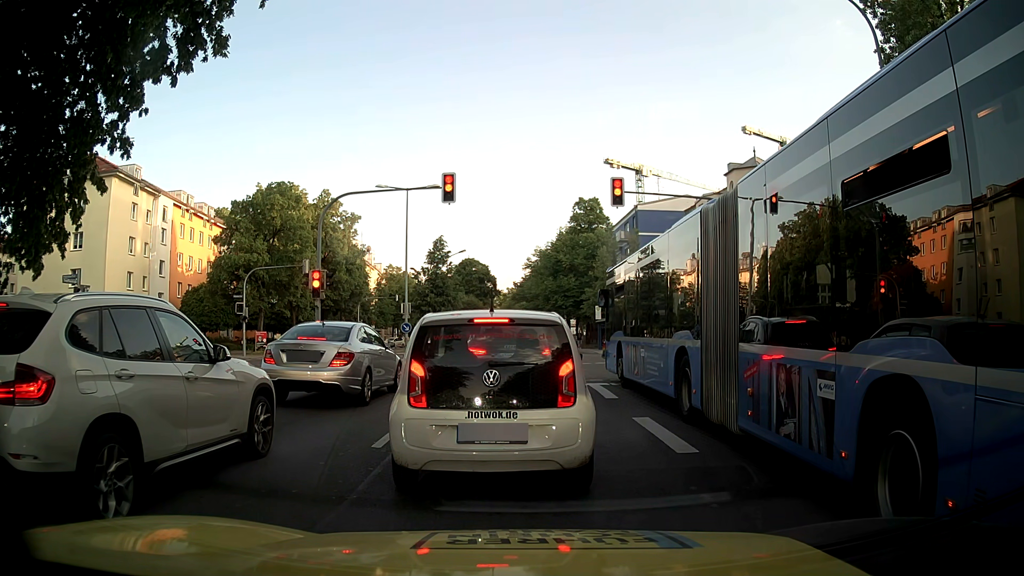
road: secondary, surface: asphalt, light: Day
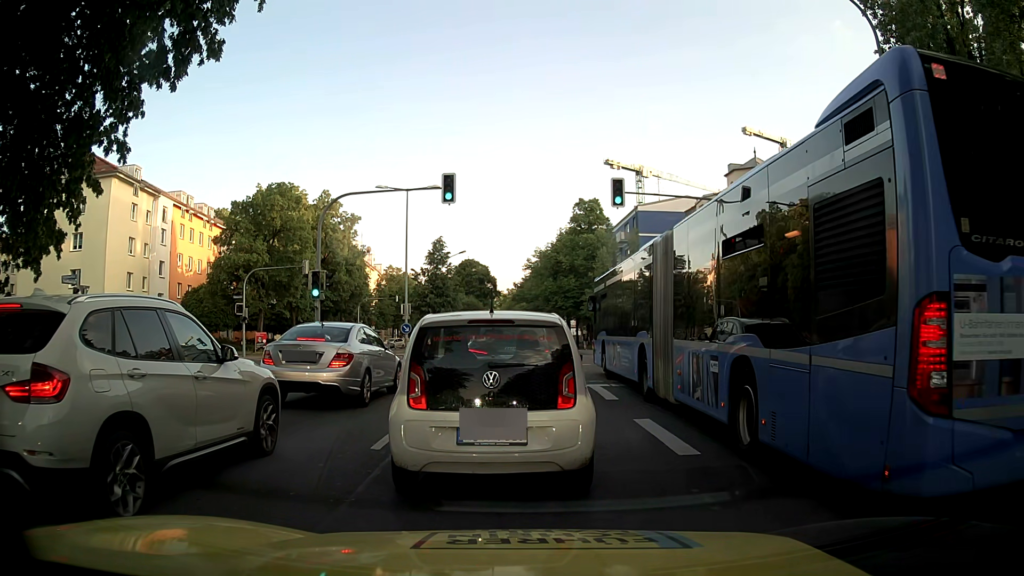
(0.0, 0.0) m; 0°
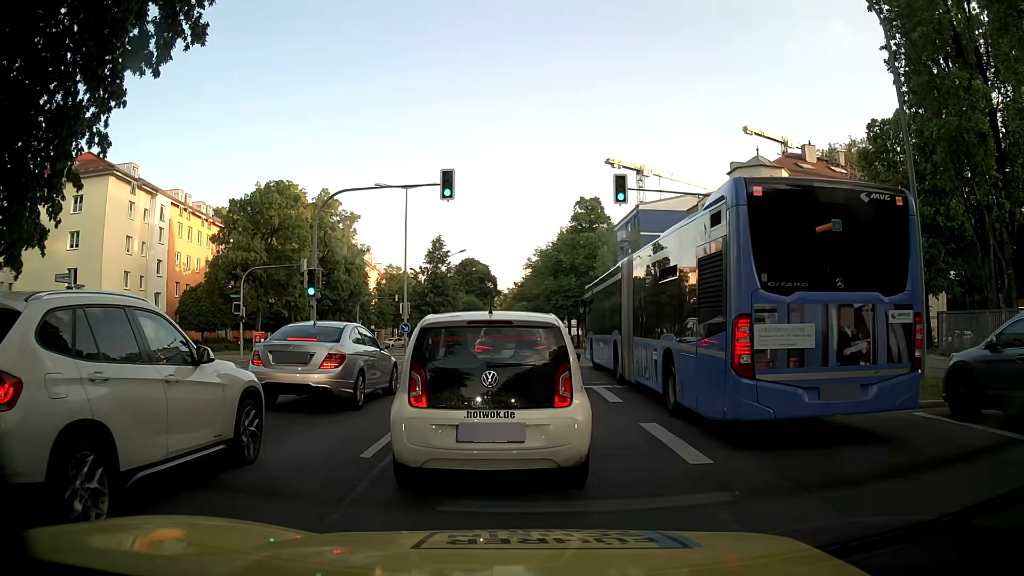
(0.0, +0.5) m; 0°
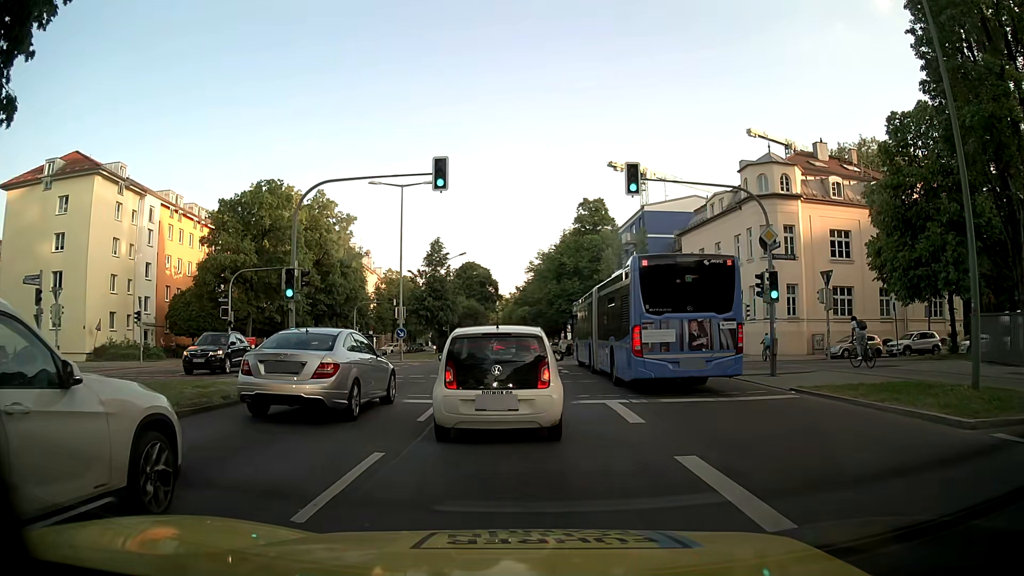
(0.0, +2.3) m; -1°
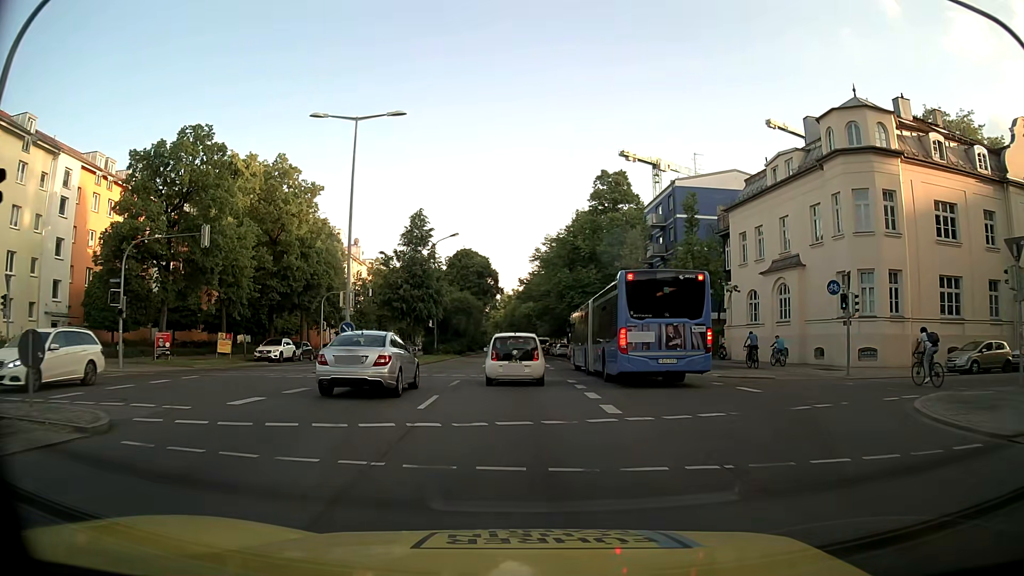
(-0.2, +13.3) m; -1°
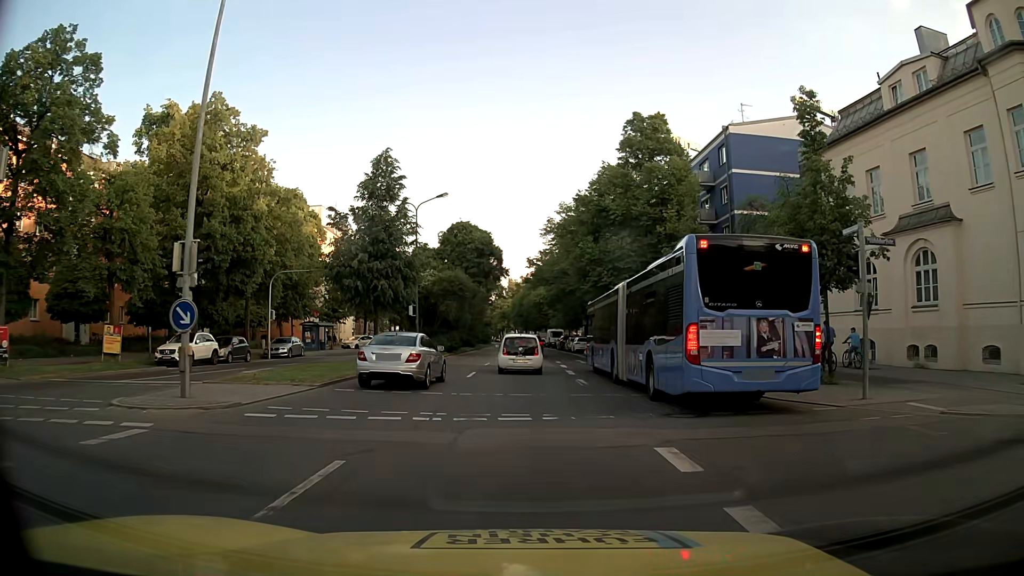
(0.0, +14.5) m; -1°
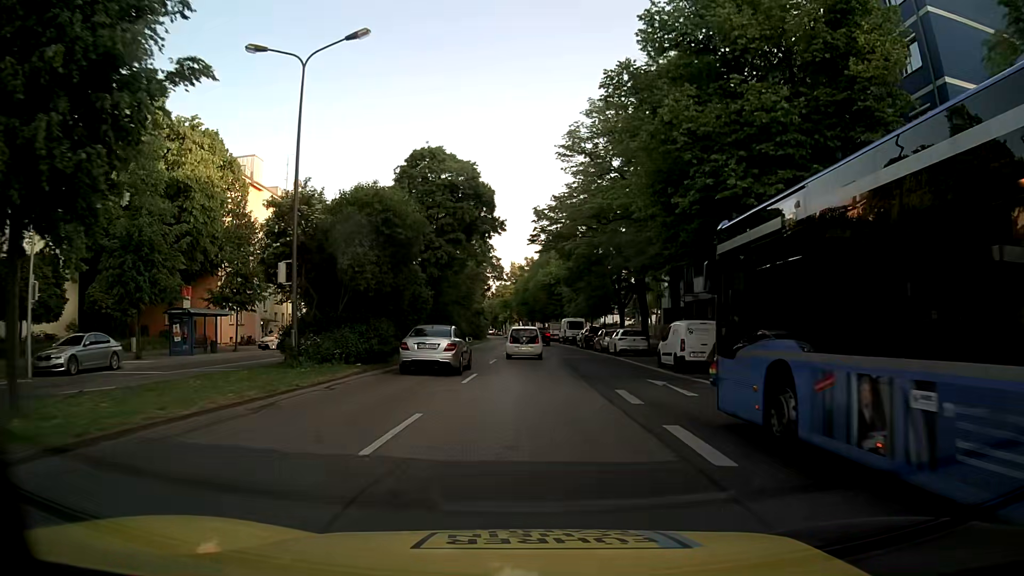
(+0.2, +25.0) m; 0°
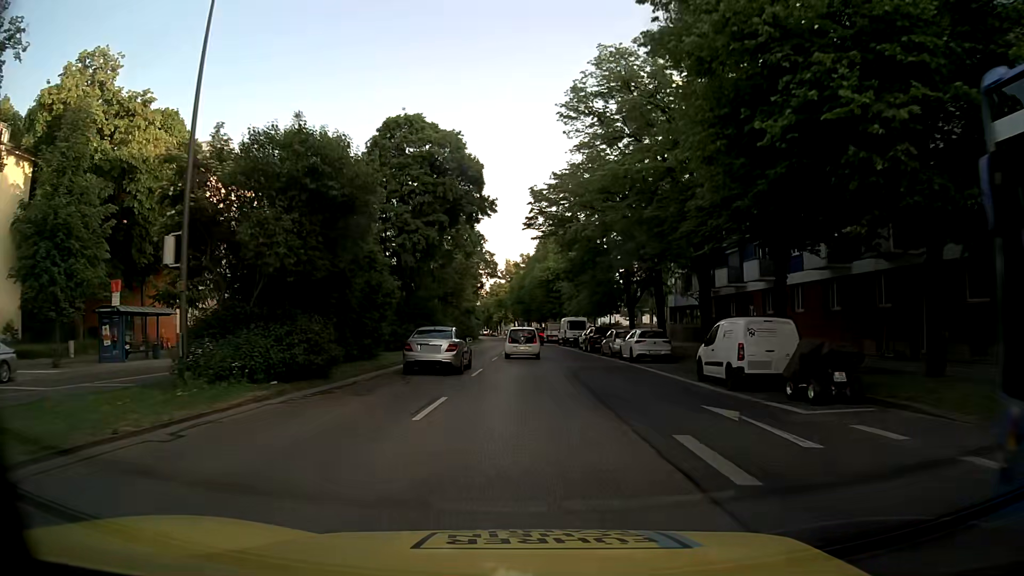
(+0.1, +6.7) m; 0°
